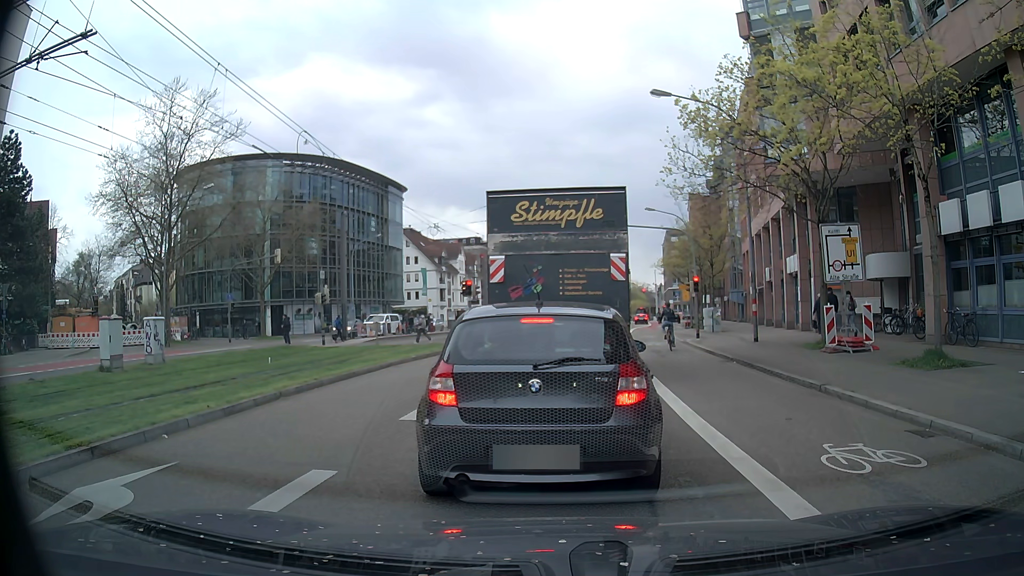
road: secondary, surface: asphalt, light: Day
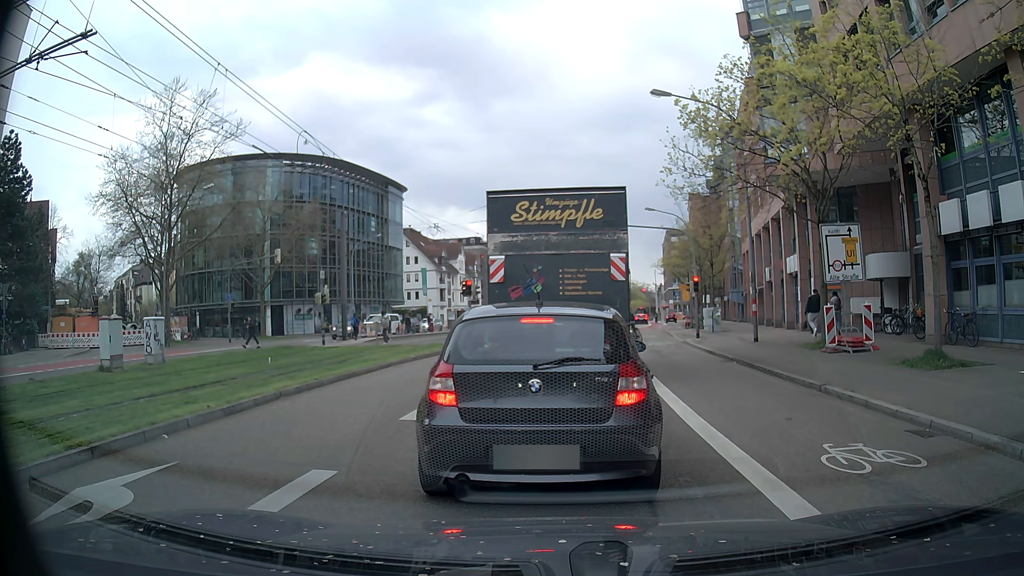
(0.0, 0.0) m; 0°
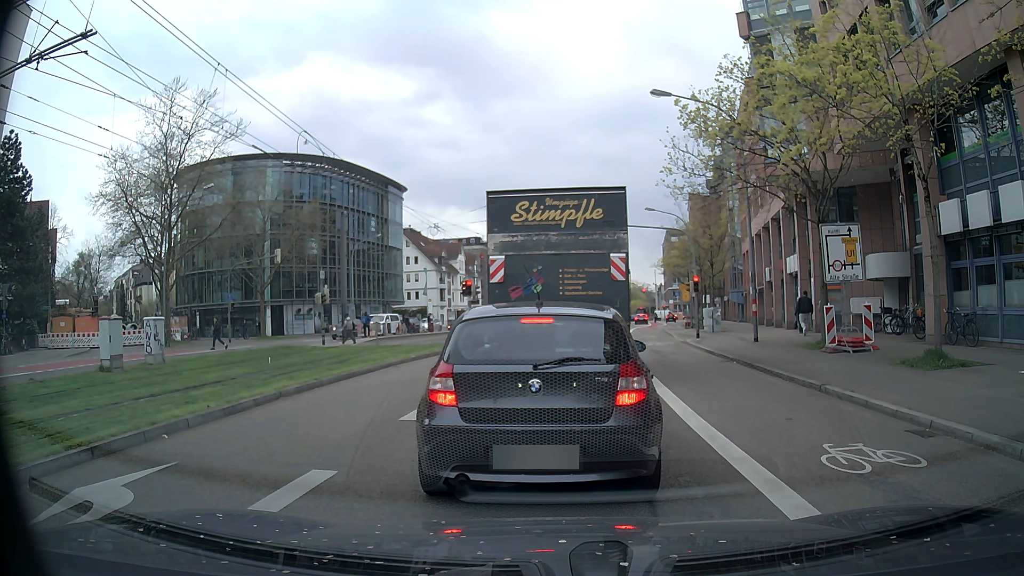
(0.0, 0.0) m; 0°
